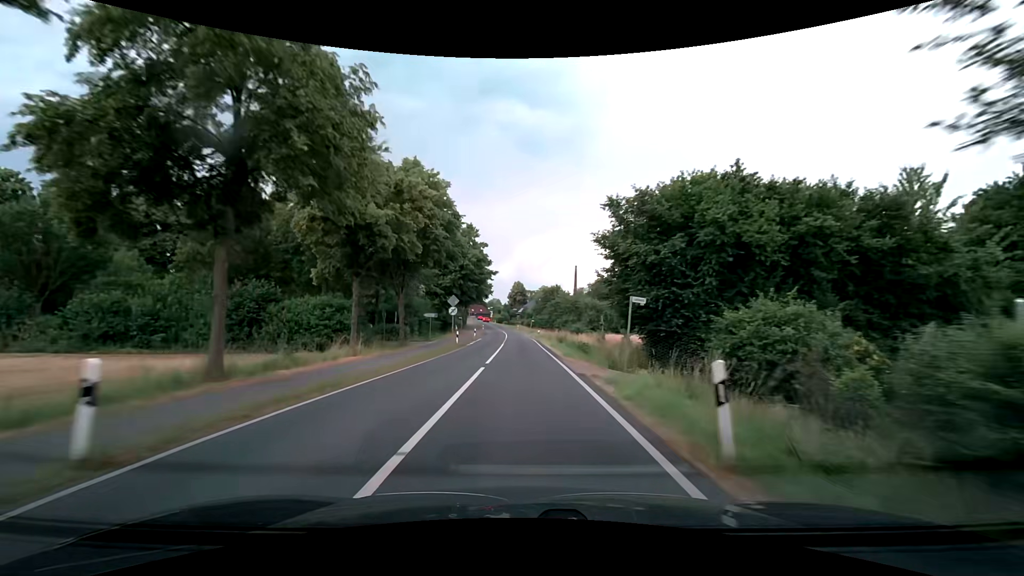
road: secondary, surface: asphalt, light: Day
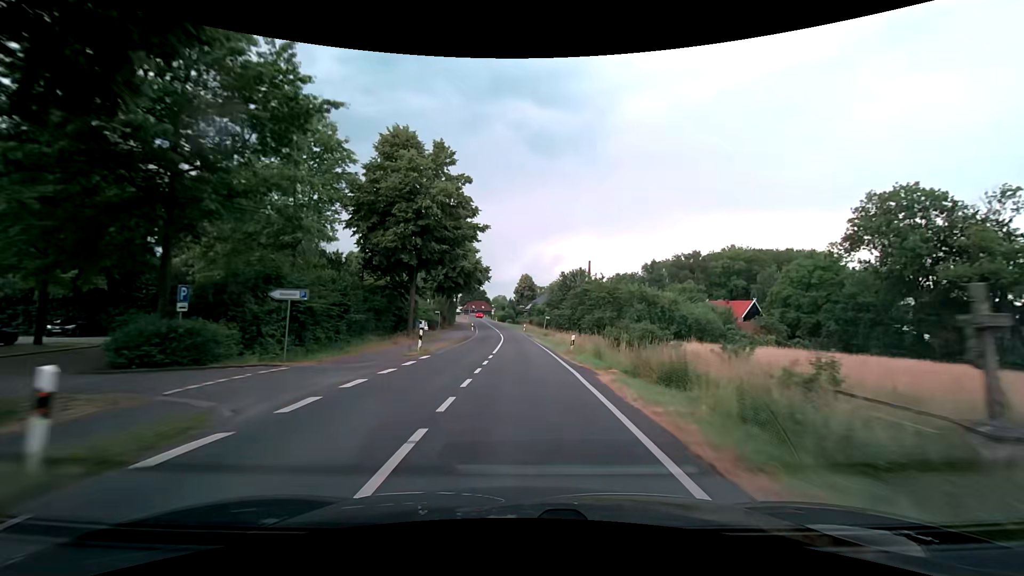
(-0.2, +32.7) m; 0°
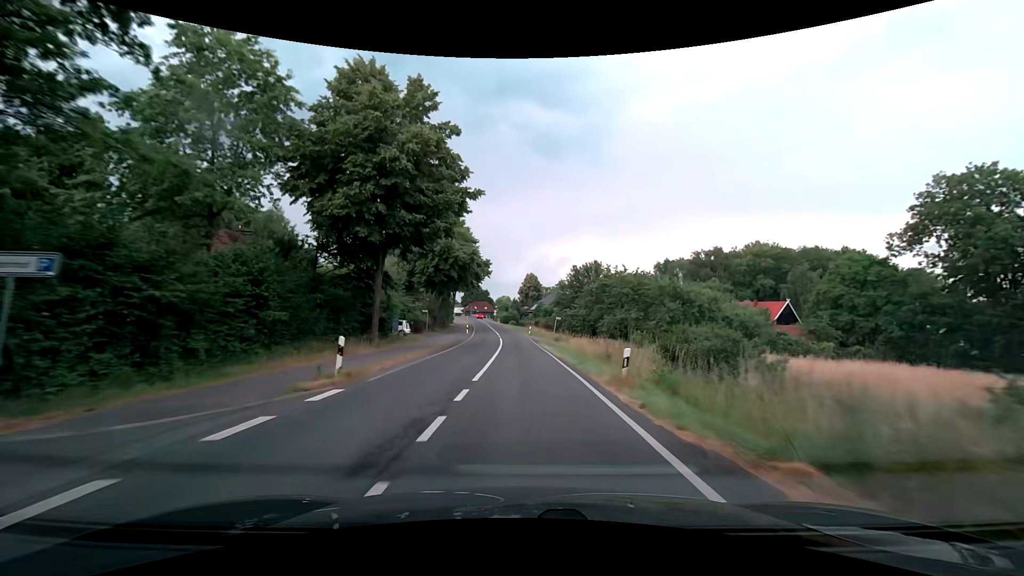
(-0.2, +10.9) m; -2°
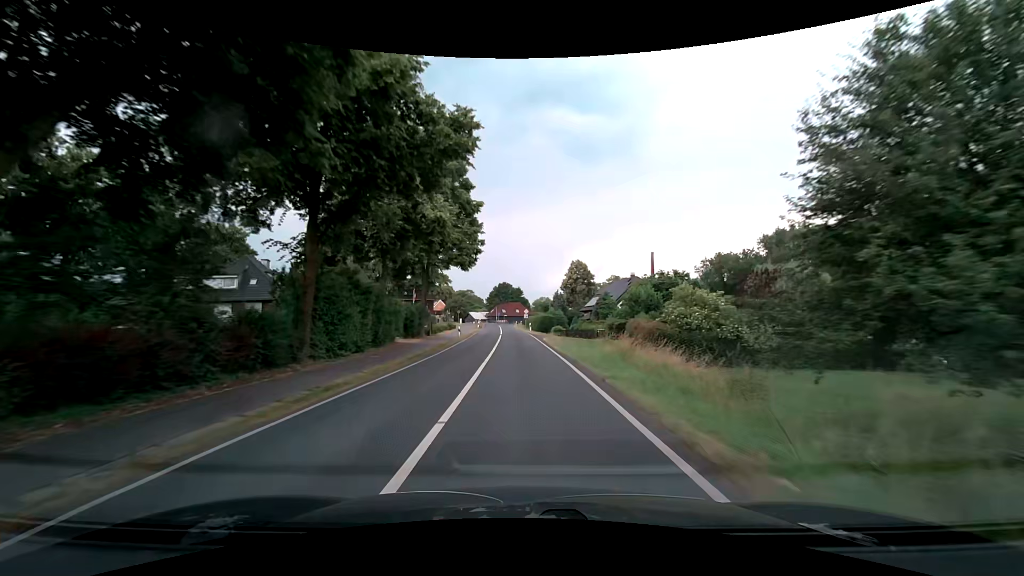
(-1.2, +54.2) m; -4°
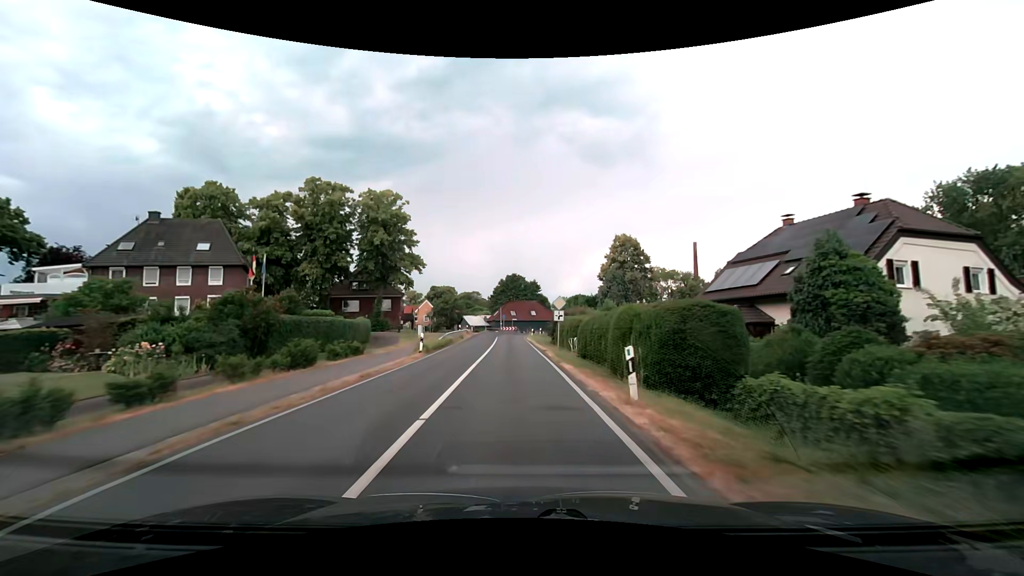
(-0.9, +48.4) m; -2°
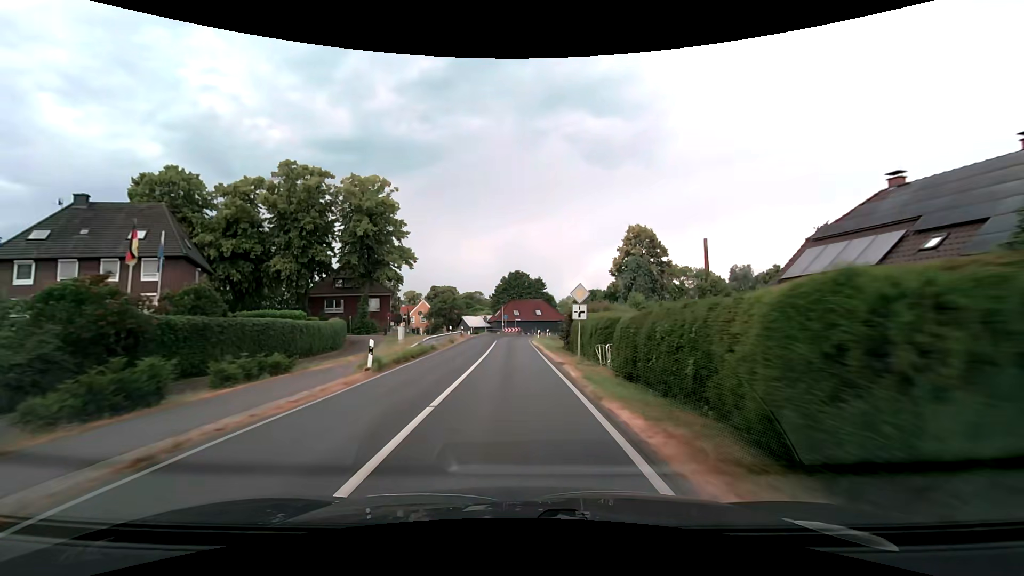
(0.0, +8.9) m; 0°
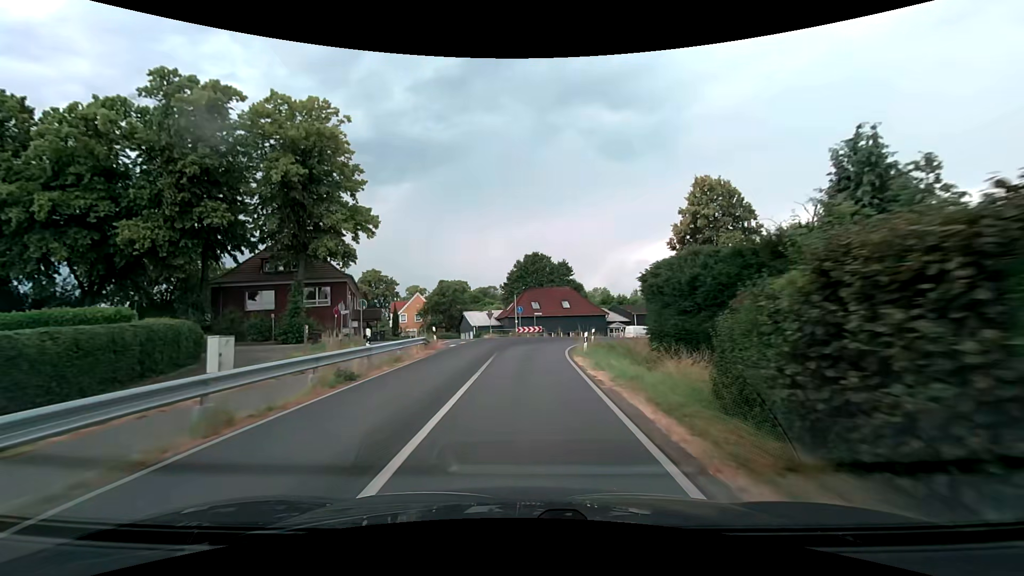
(-0.5, +24.9) m; -2°
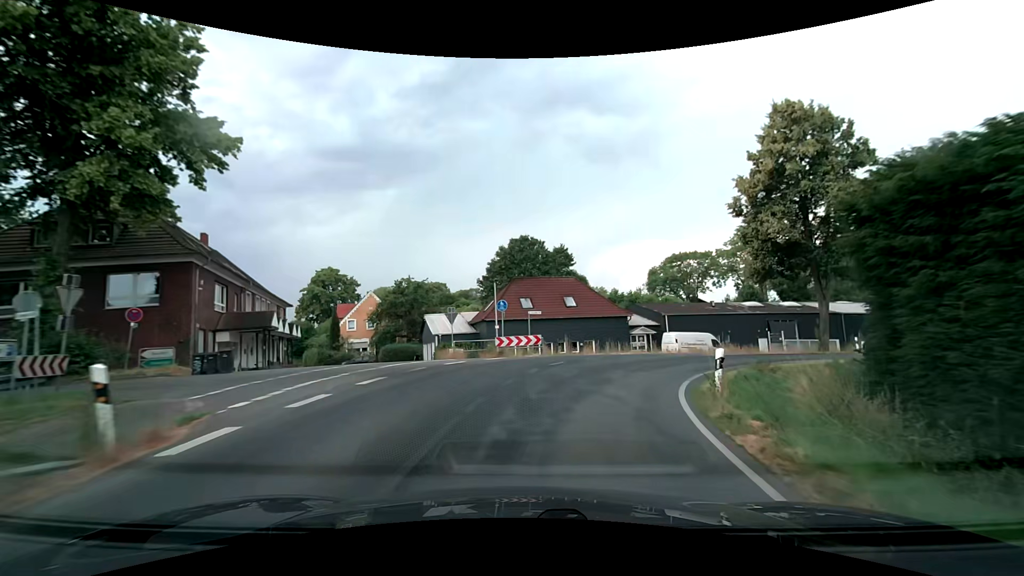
(-0.1, +21.3) m; +1°
(+1, +10) (+5, +19) (+12, +26) (+21, +31) (+30, +35) (+39, +38) (+49, +41) (+58, +45) (+68, +48) (+77, +51) m
